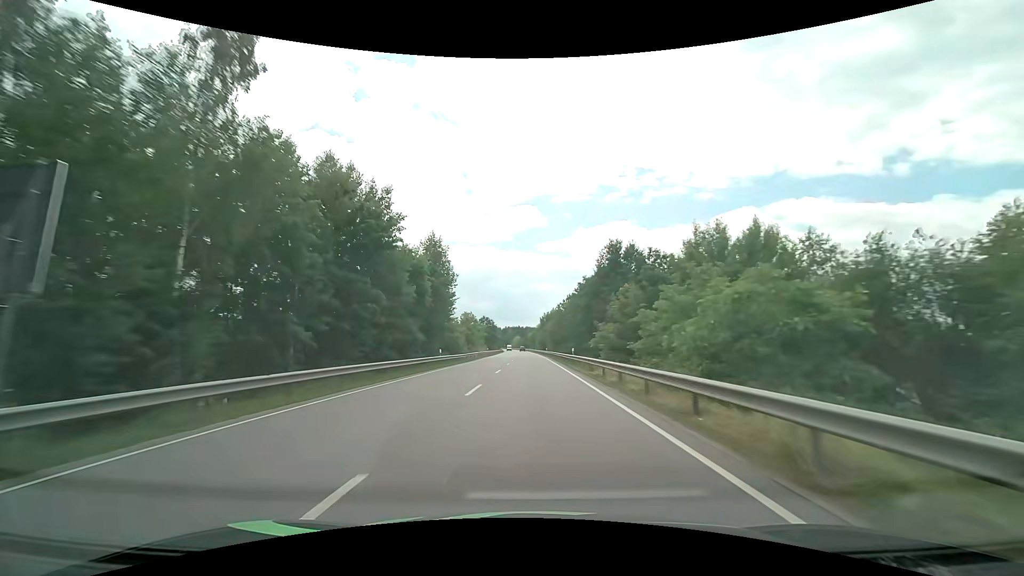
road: primary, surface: asphalt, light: Day
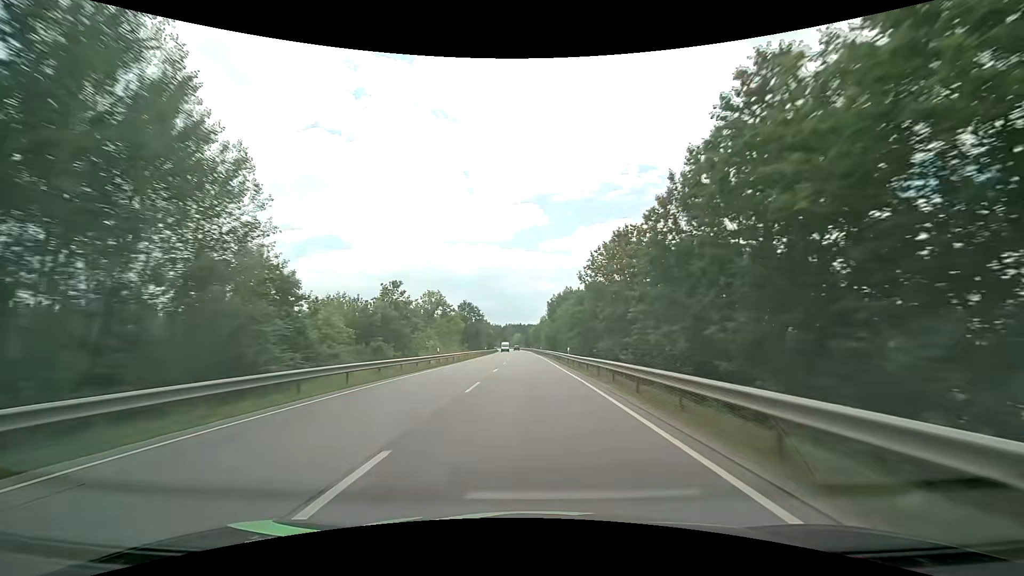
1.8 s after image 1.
(-0.1, +47.5) m; 0°
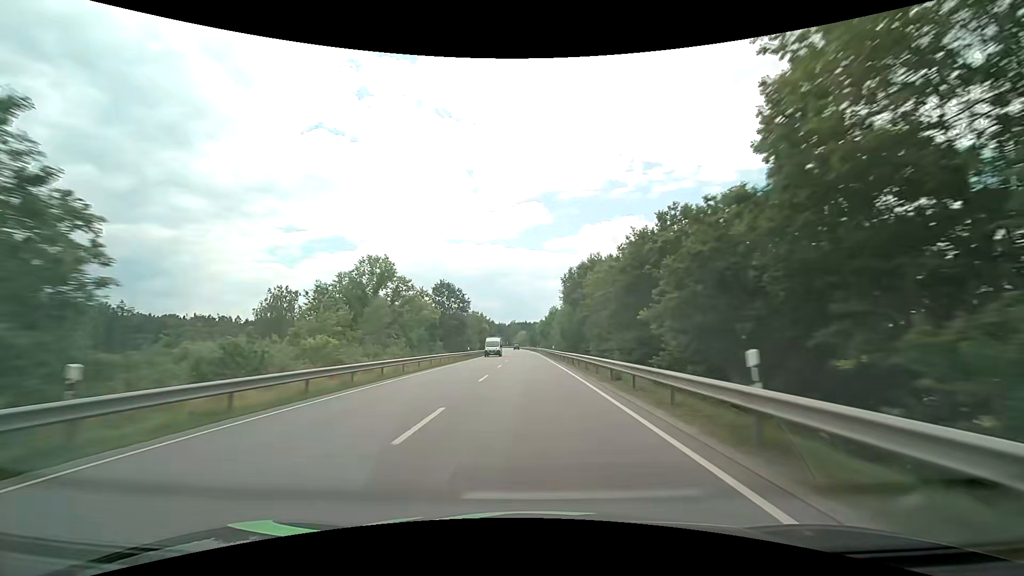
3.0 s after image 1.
(-0.1, +31.6) m; -1°
(0, +10) (0, +20) (0, +30) (0, +40) (0, +50) (-1, +60) (-1, +70) (-1, +80) (-2, +90) (-2, +100) m
